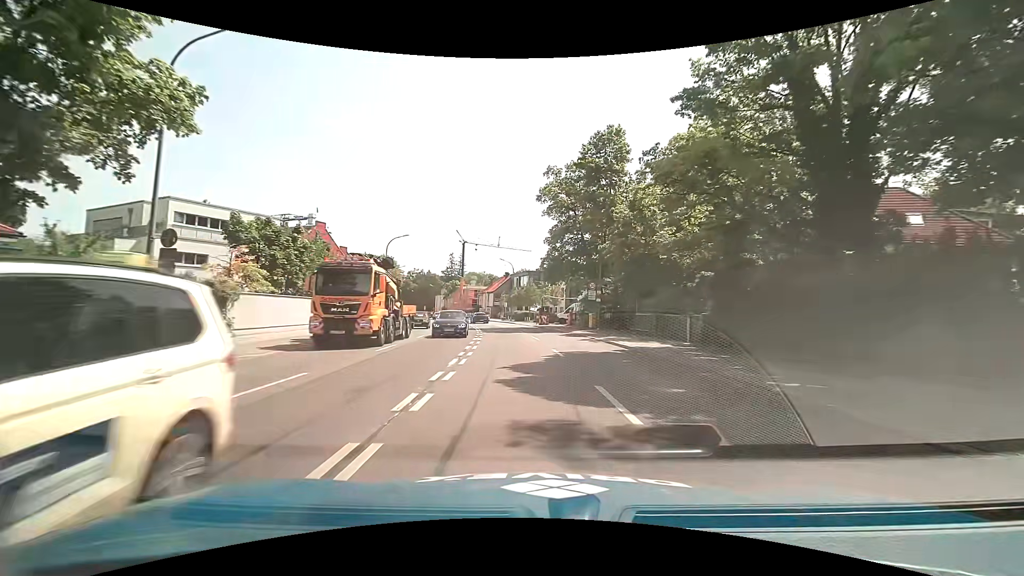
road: primary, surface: asphalt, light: Day
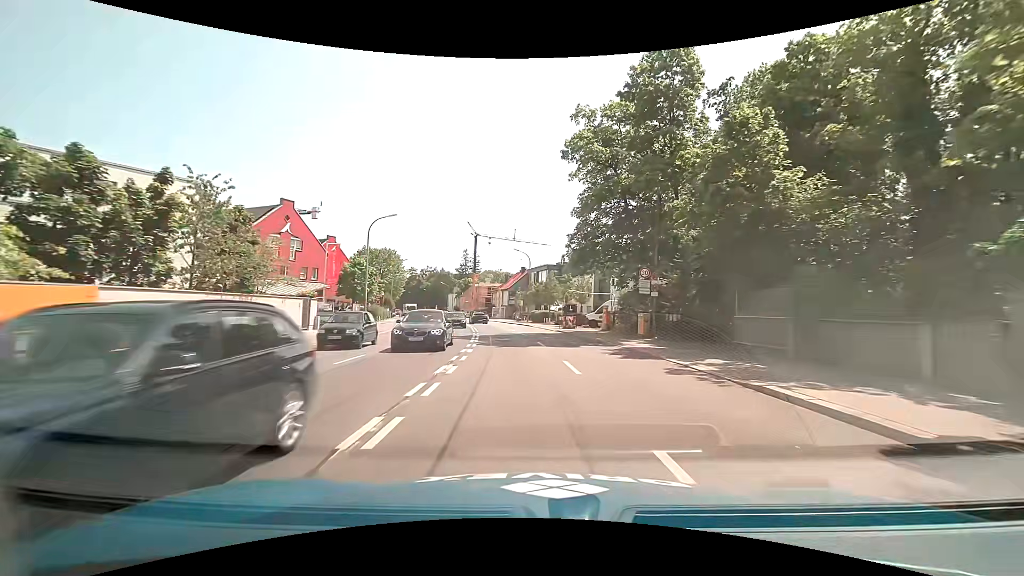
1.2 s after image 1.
(-0.3, +13.0) m; -2°
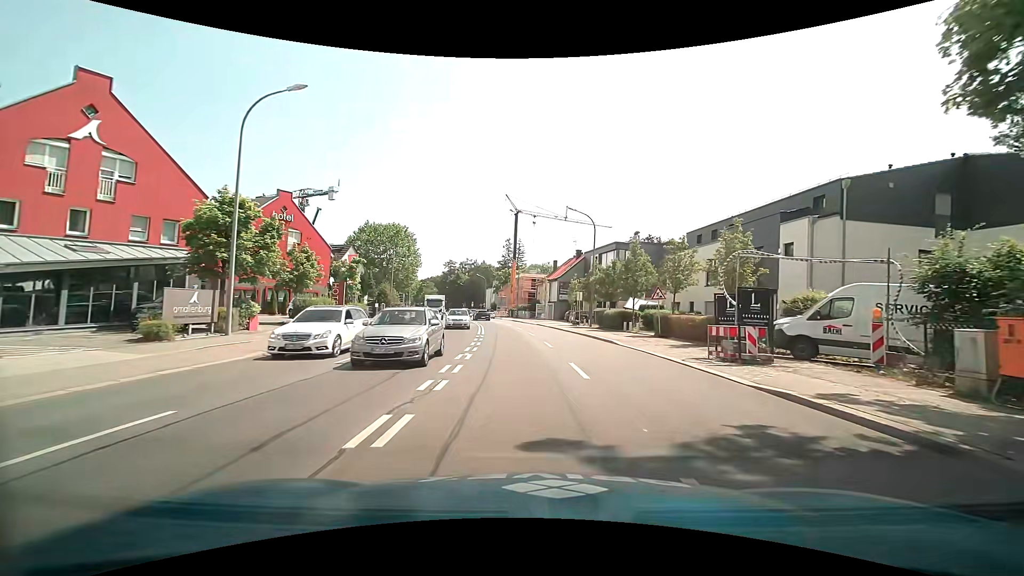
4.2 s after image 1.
(-1.3, +27.3) m; -6°
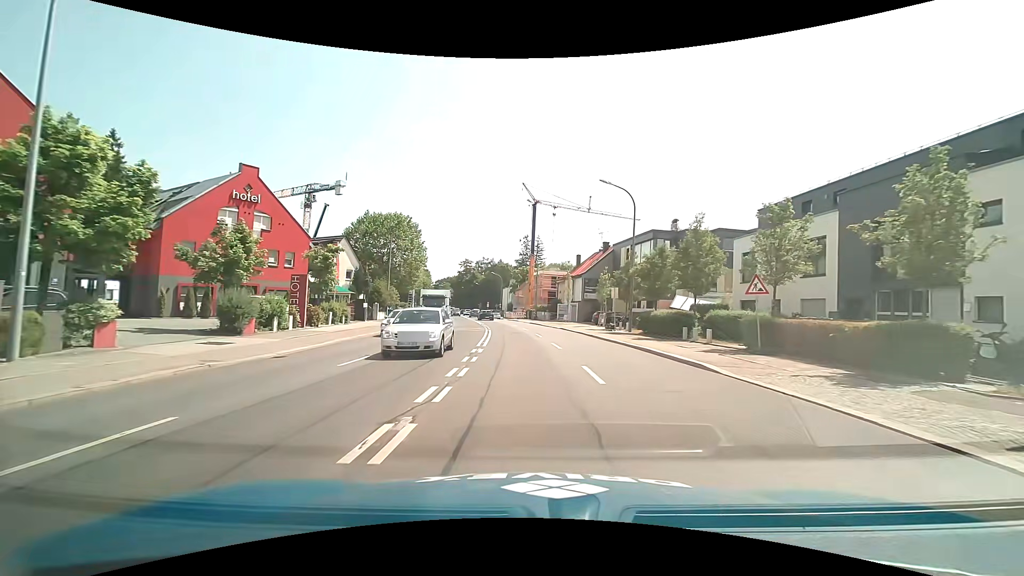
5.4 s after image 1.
(-0.2, +9.5) m; -2°
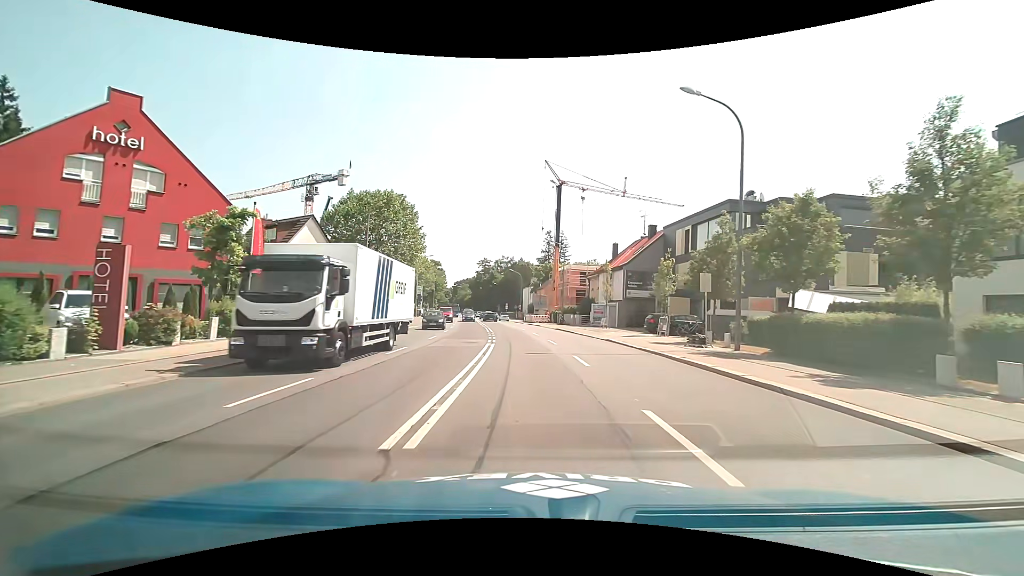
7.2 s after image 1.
(-0.4, +14.5) m; -3°
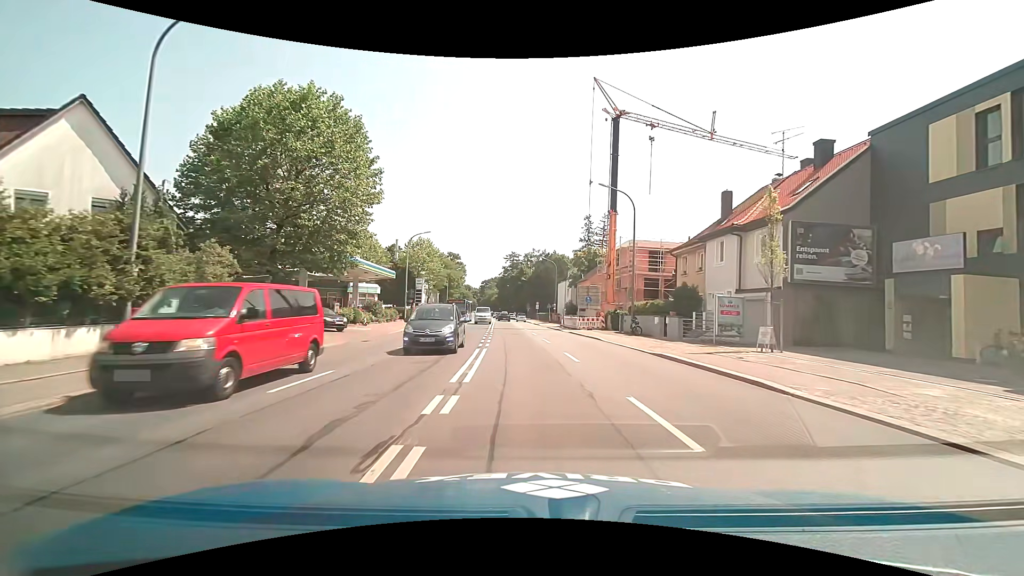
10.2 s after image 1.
(-0.8, +26.1) m; -4°
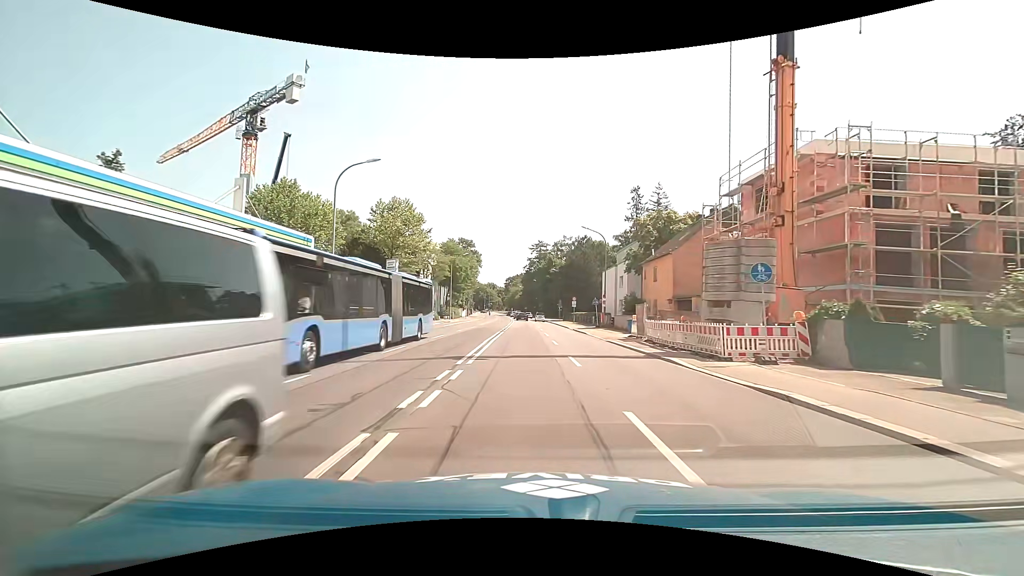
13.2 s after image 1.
(-0.7, +28.3) m; -3°
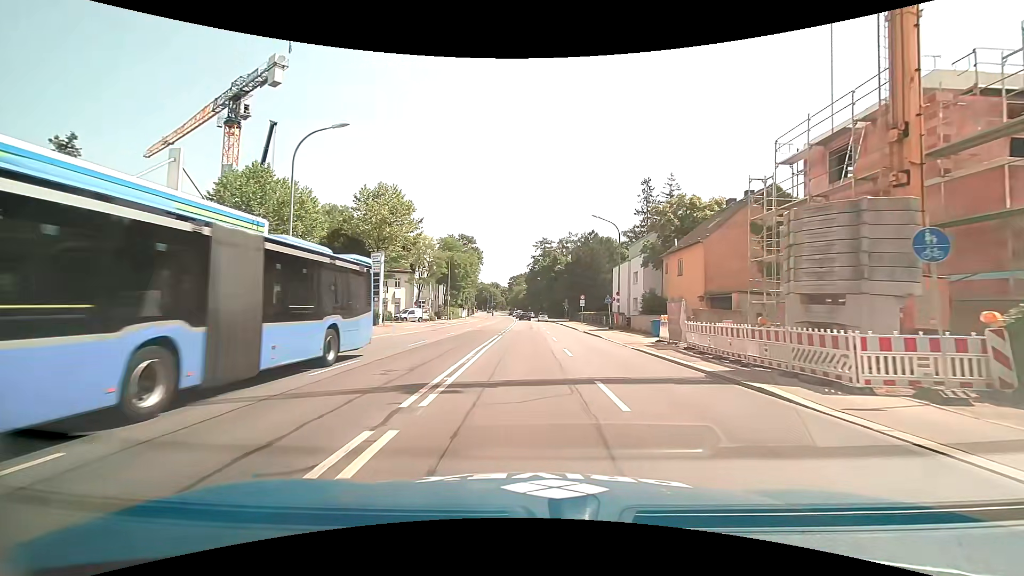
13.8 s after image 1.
(0.0, +5.9) m; 0°
(0, +10) (0, +20) (0, +30) (0, +40) (0, +50) (-1, +60) (-1, +70) (-1, +80) (-1, +90) (-2, +100) m
